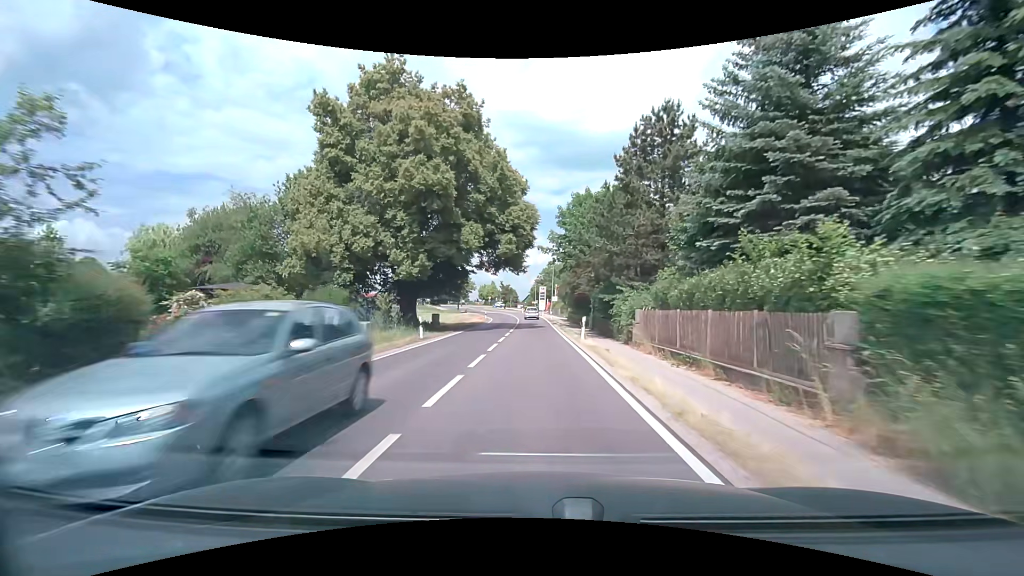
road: secondary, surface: asphalt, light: Day
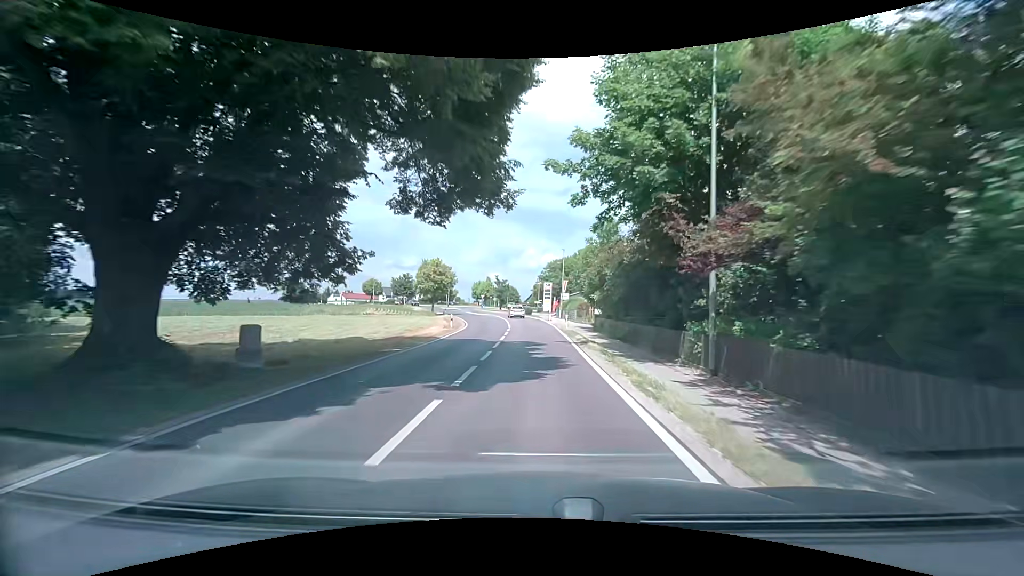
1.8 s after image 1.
(-0.1, +25.2) m; 0°
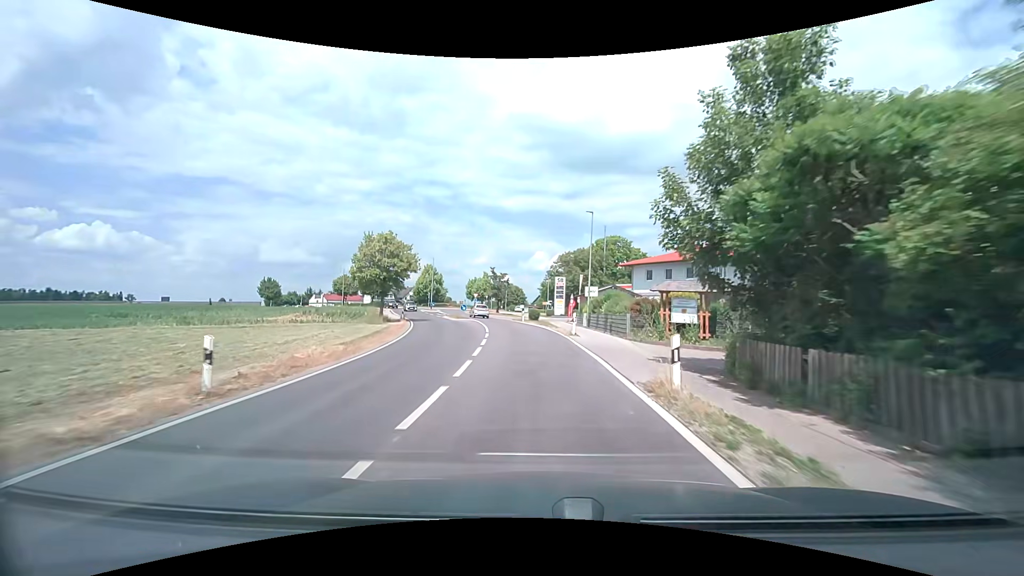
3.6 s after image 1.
(0.0, +25.2) m; -1°
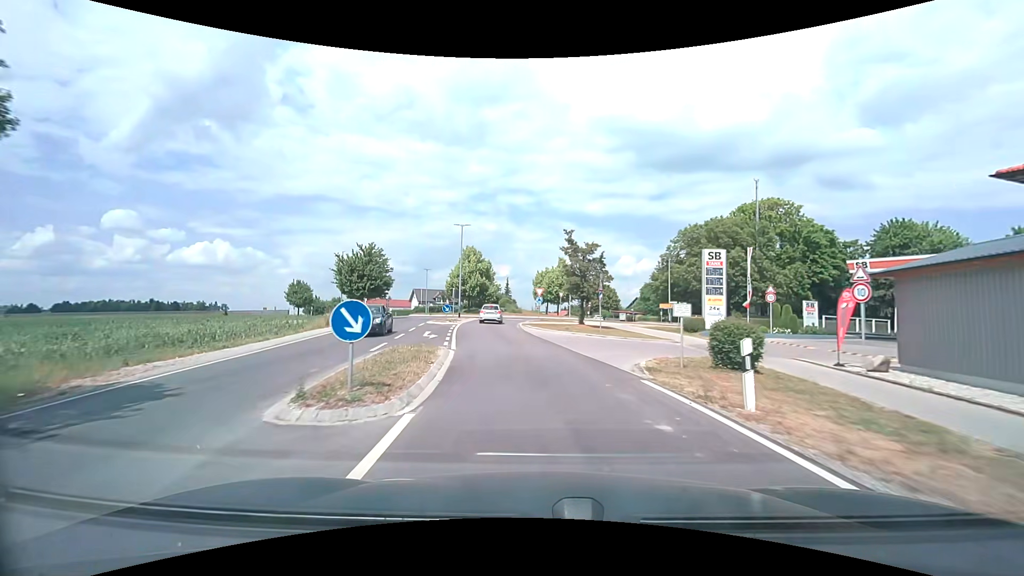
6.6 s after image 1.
(-2.7, +39.6) m; -9°
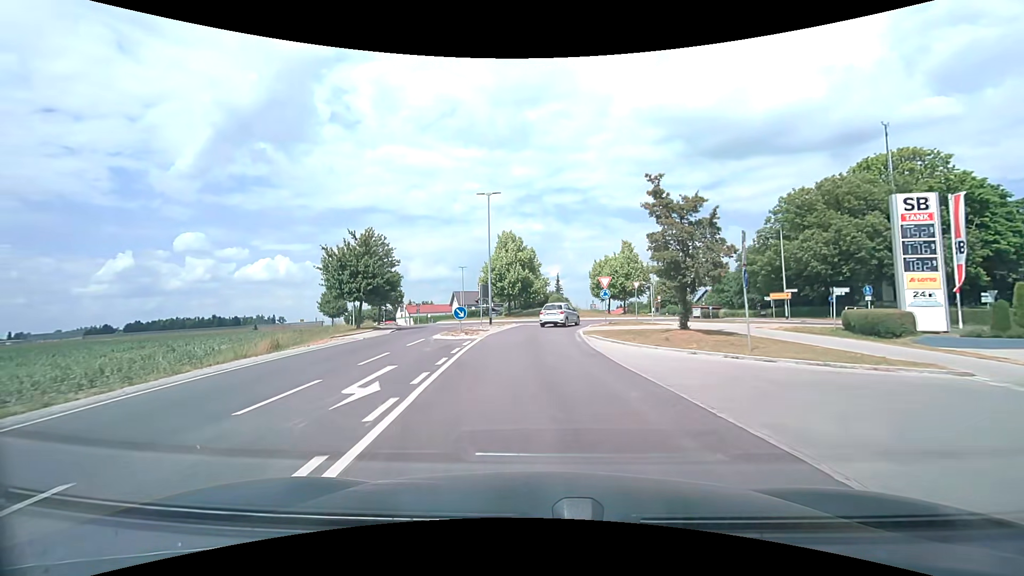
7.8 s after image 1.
(-0.7, +14.1) m; -6°
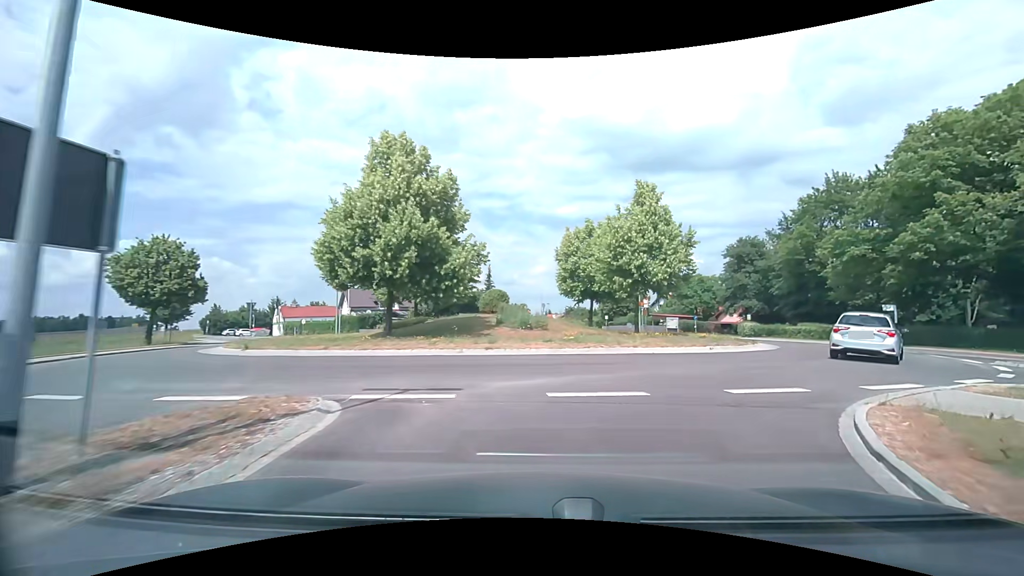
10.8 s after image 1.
(-0.5, +28.4) m; +7°
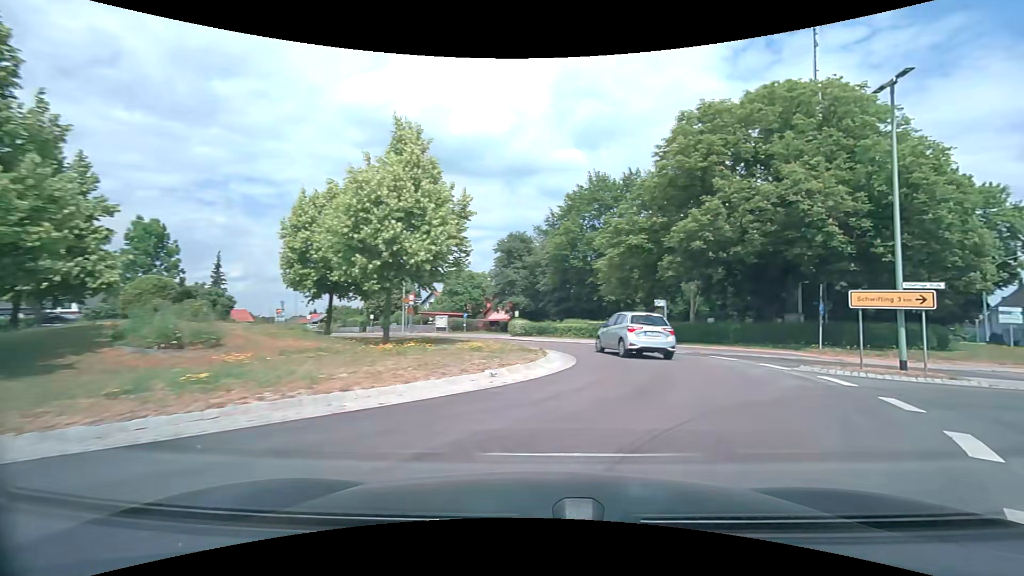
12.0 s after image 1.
(+1.7, +8.4) m; +25°
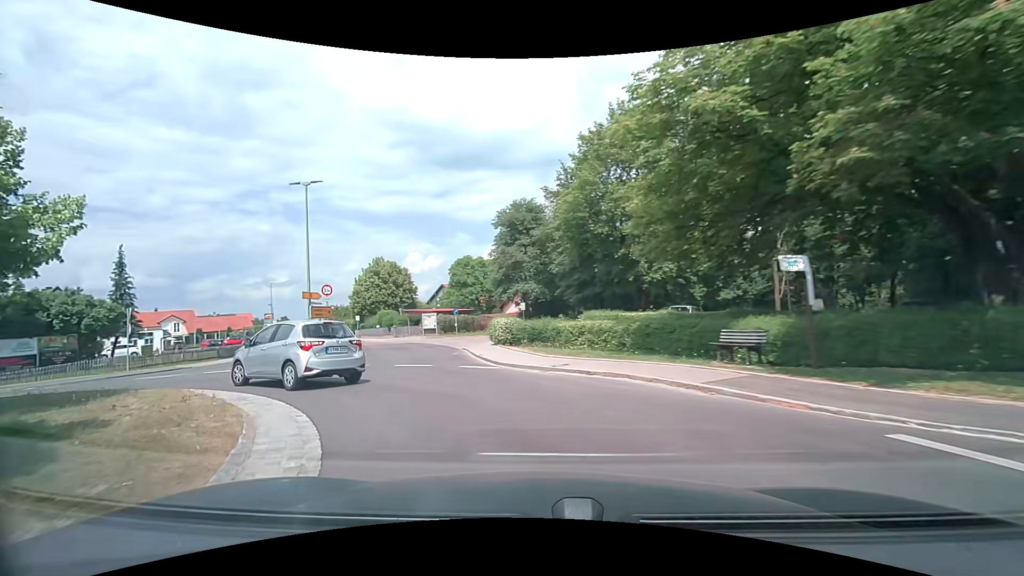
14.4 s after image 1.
(+2.8, +17.0) m; -2°
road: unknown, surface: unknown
(-2, +10) (-4, +19) (-7, +29) (-11, +38) (-16, +47) (-22, +55) (-27, +64) (-32, +72) (-37, +81) (-42, +90) m
